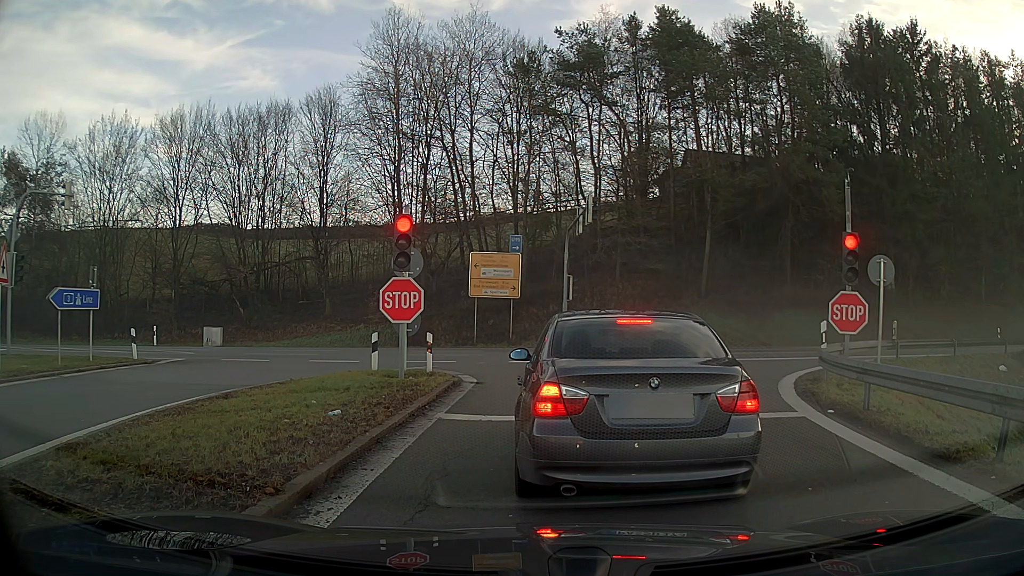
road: motorway_link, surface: asphalt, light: Day
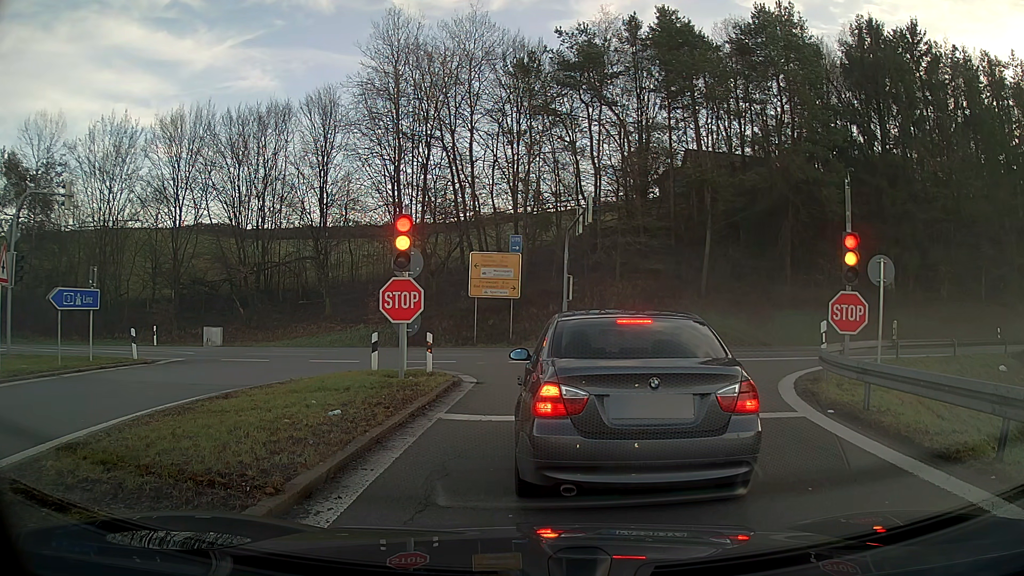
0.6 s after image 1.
(0.0, 0.0) m; 0°
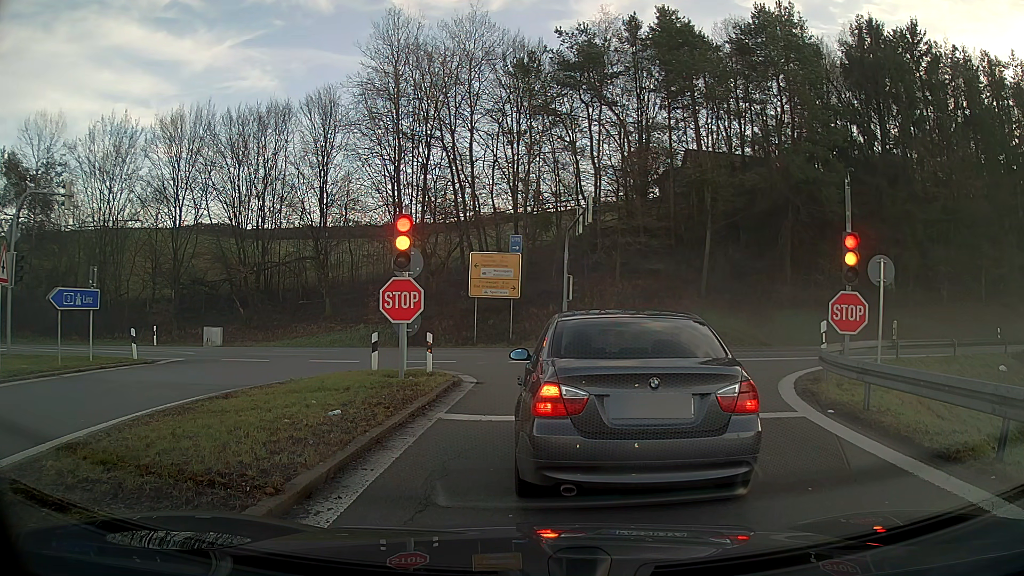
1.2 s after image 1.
(0.0, 0.0) m; 0°
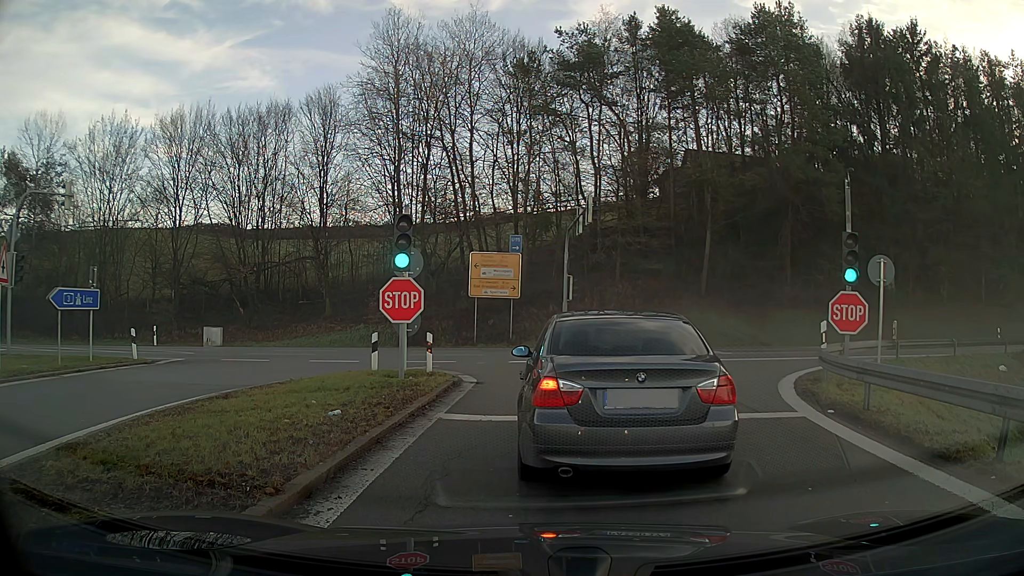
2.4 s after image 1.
(0.0, 0.0) m; 0°
